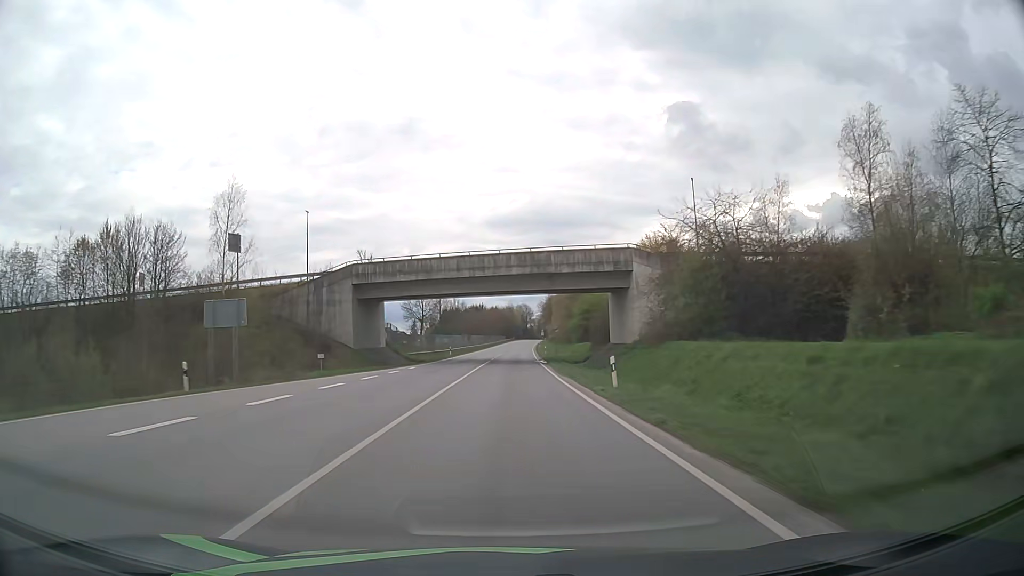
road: primary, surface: asphalt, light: Day
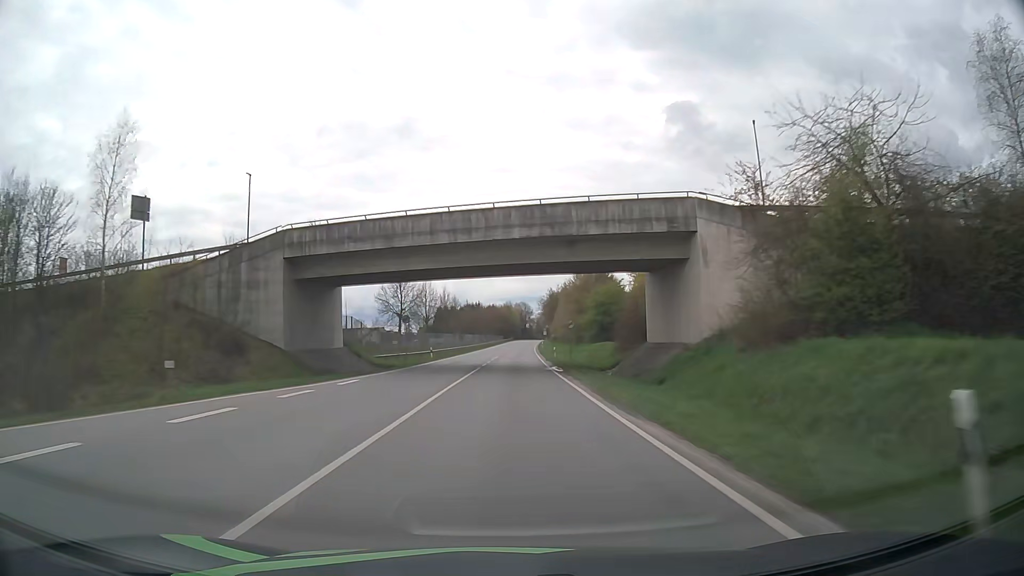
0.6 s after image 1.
(0.0, +16.0) m; 0°
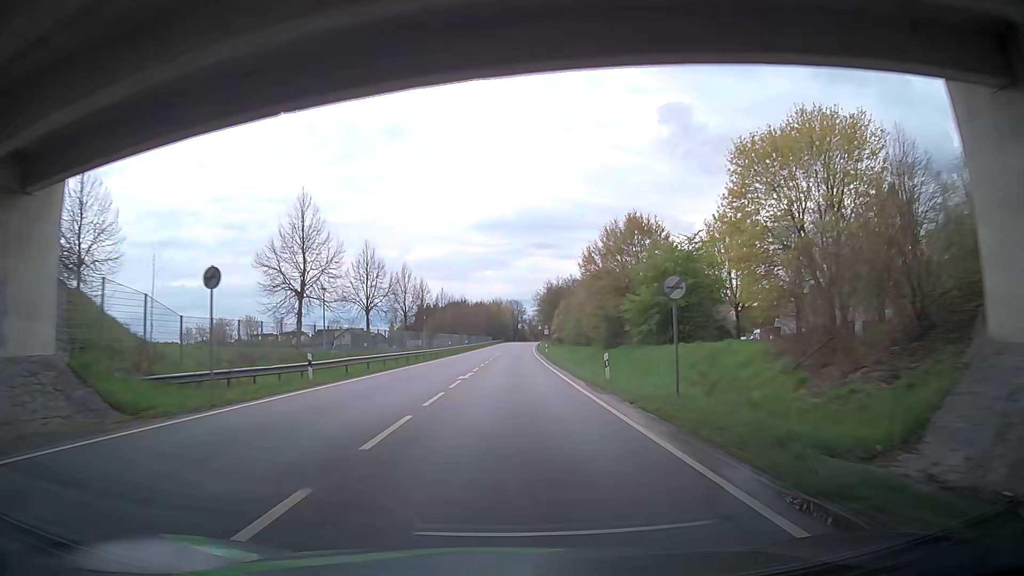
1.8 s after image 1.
(+0.2, +32.1) m; 0°
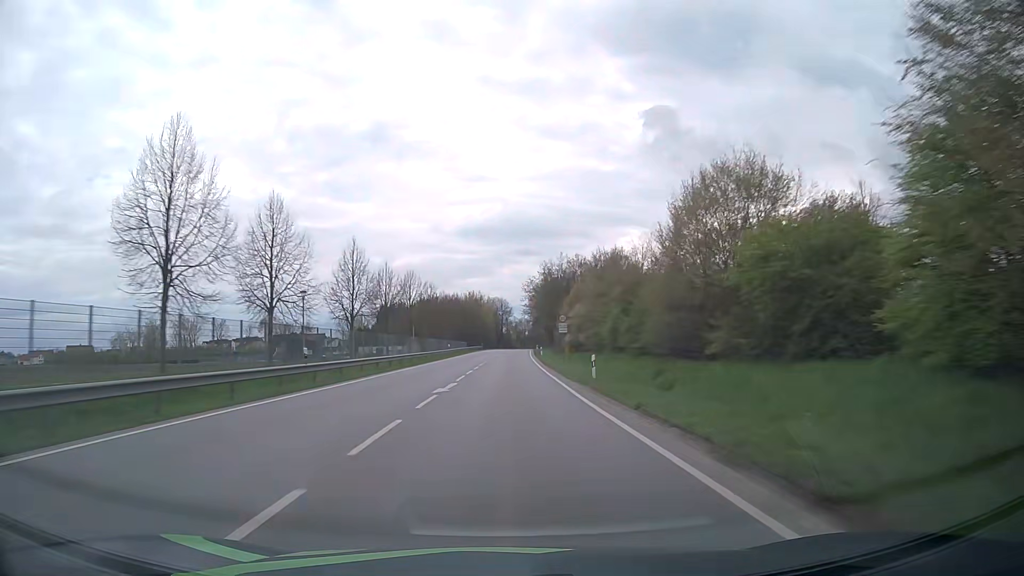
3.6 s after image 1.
(+0.6, +48.0) m; +2°
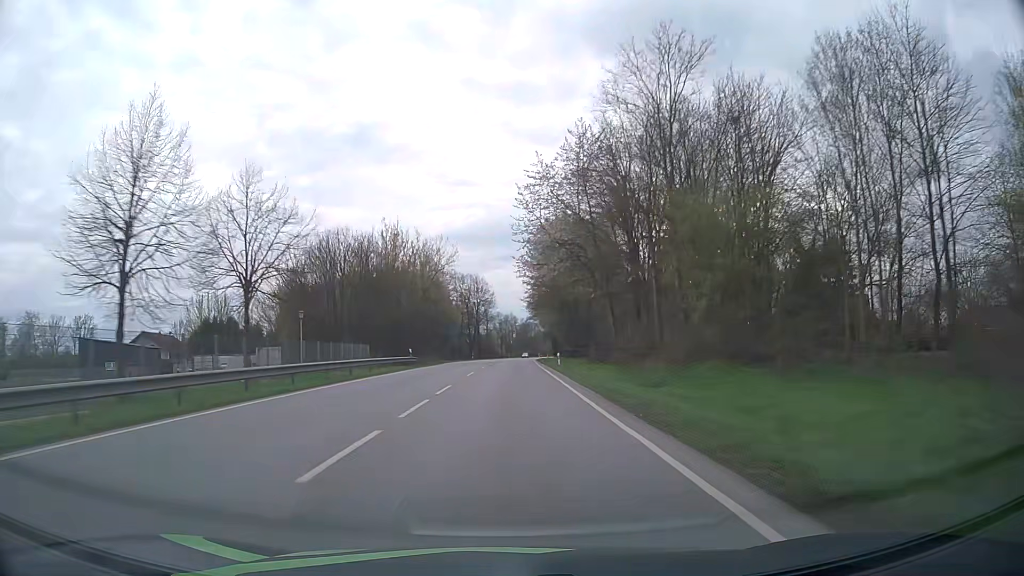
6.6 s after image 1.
(+1.1, +79.3) m; +2°
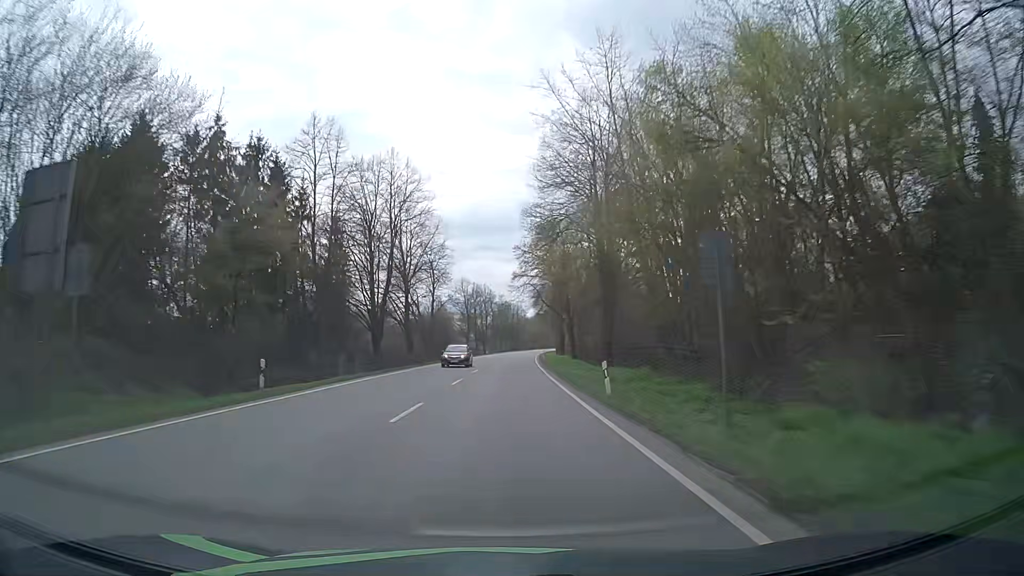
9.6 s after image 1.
(+1.1, +77.9) m; +1°
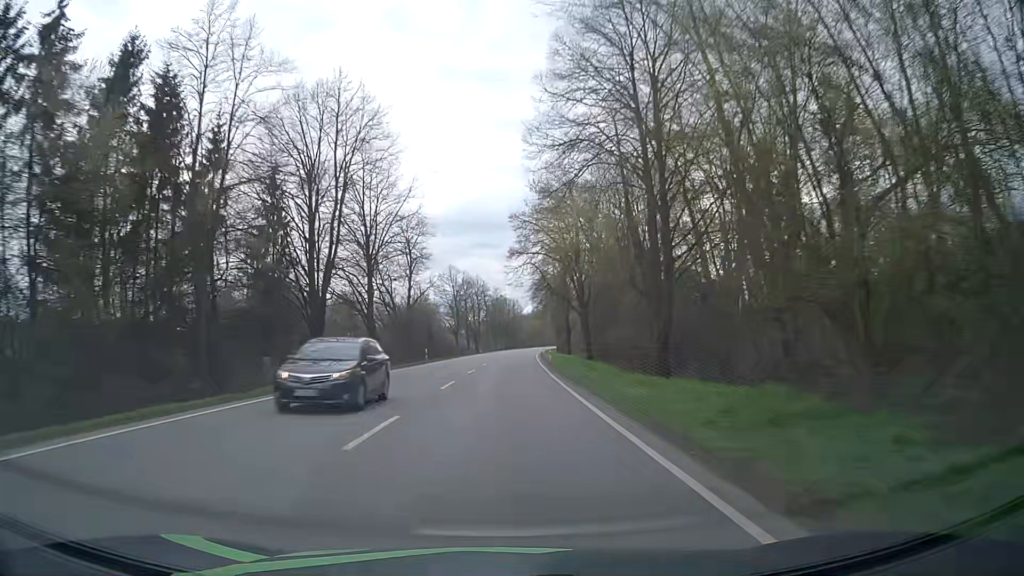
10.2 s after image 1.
(+0.1, +15.5) m; 0°
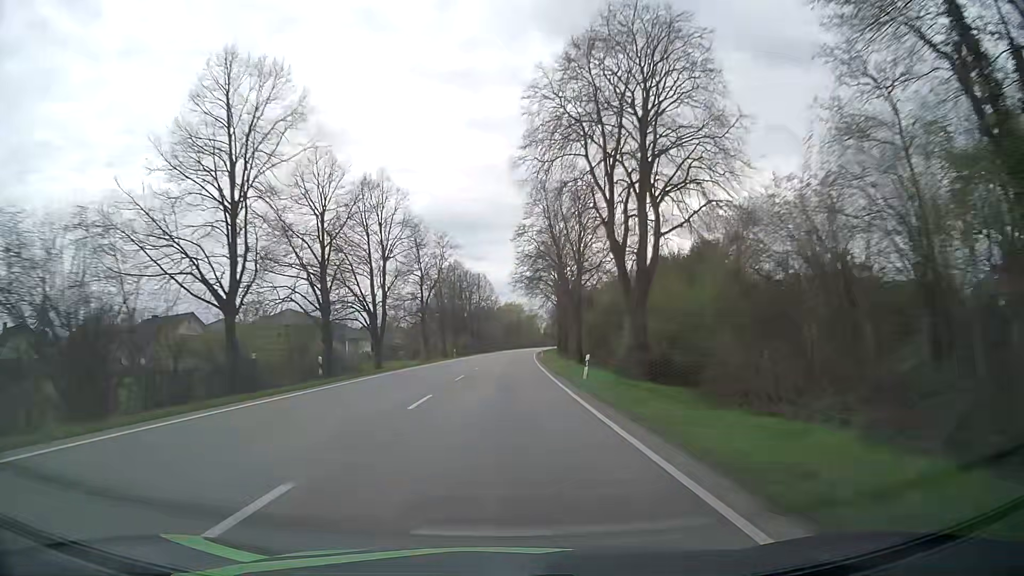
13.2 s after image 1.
(+2.1, +77.5) m; +3°
(0, +10) (0, +20) (0, +30) (0, +40) (+1, +50) (+1, +60) (+1, +70) (+1, +80) (+2, +90) (+2, +100) m
